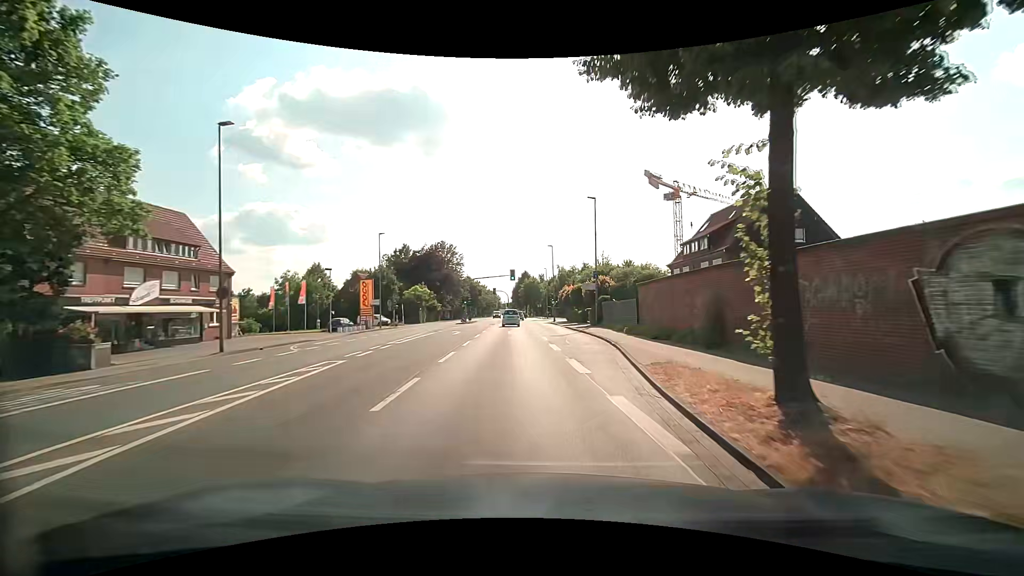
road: secondary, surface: asphalt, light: Day
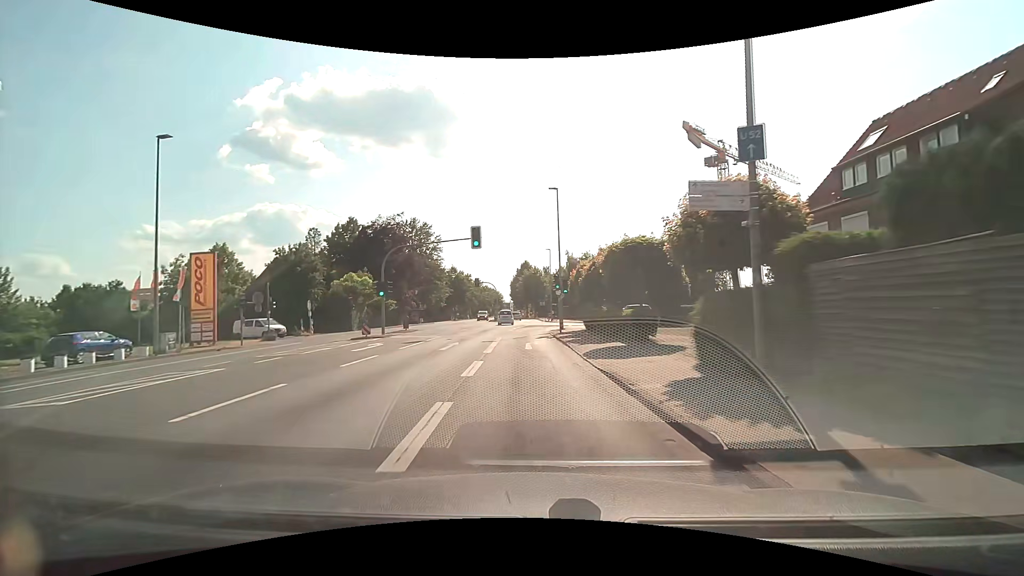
(+1.5, +31.3) m; -1°
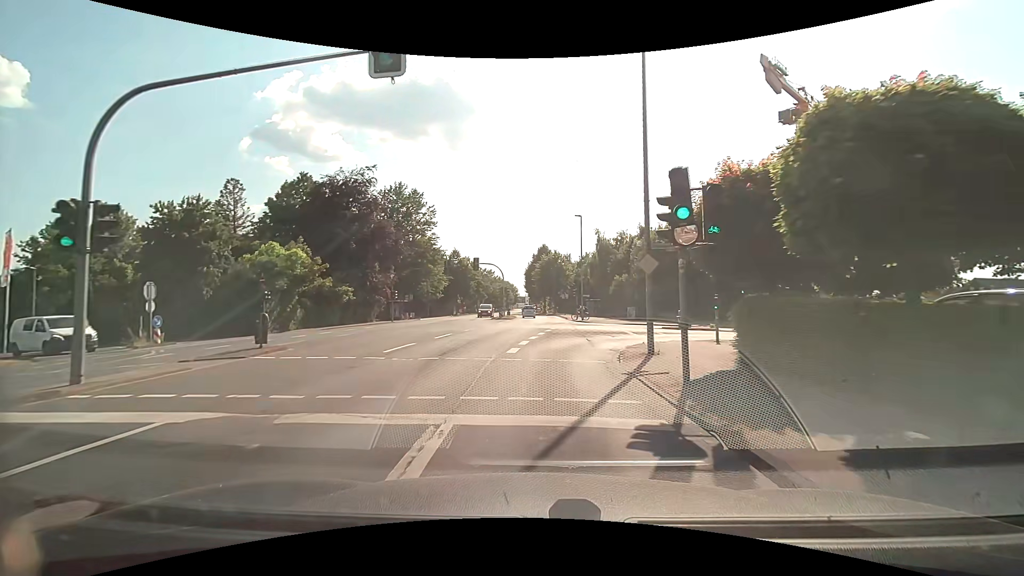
(-0.6, +21.7) m; -2°
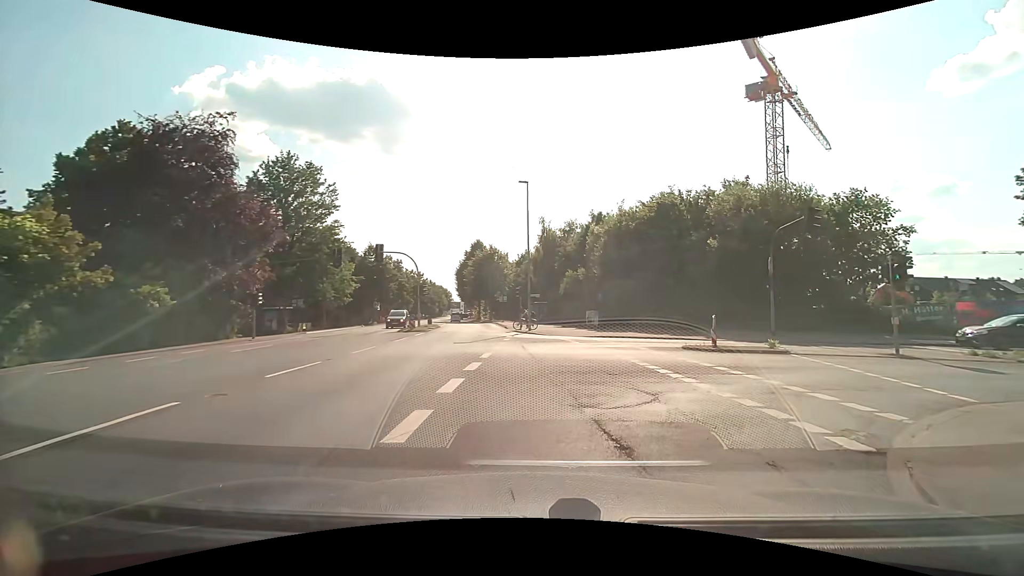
(+0.5, +14.8) m; +8°
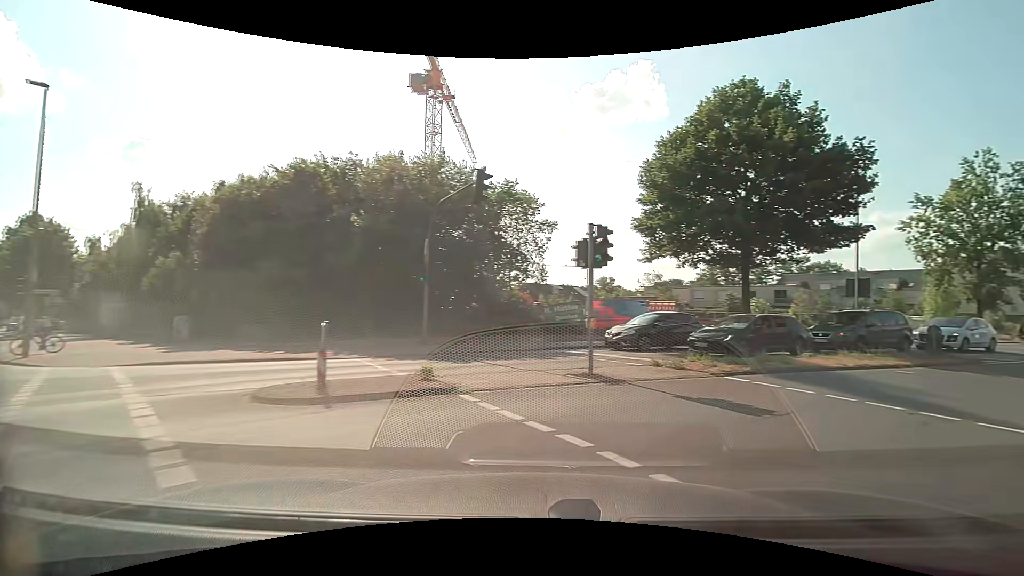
(+2.6, +9.4) m; +35°
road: tertiary
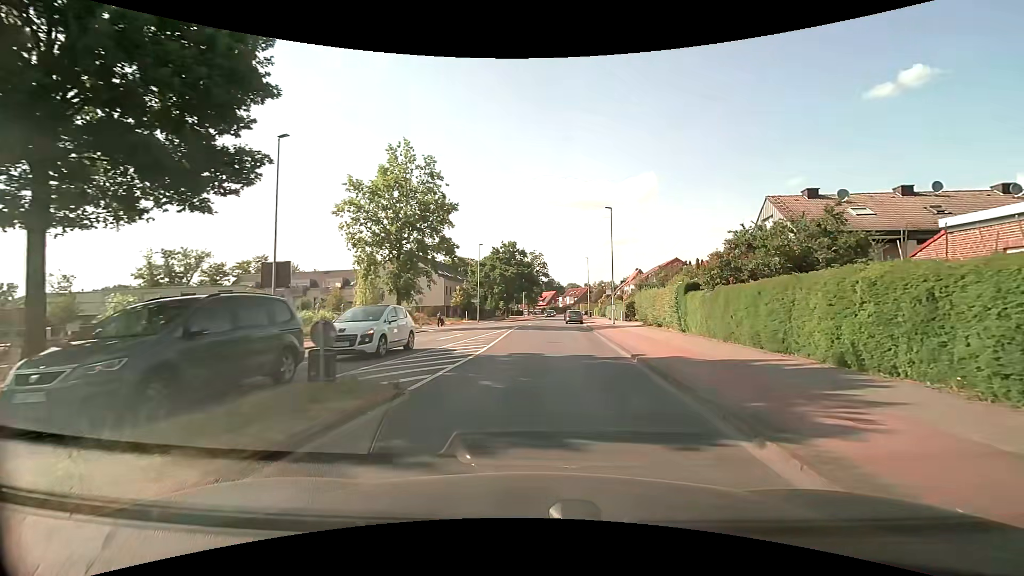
(+8.3, +12.1) m; +57°
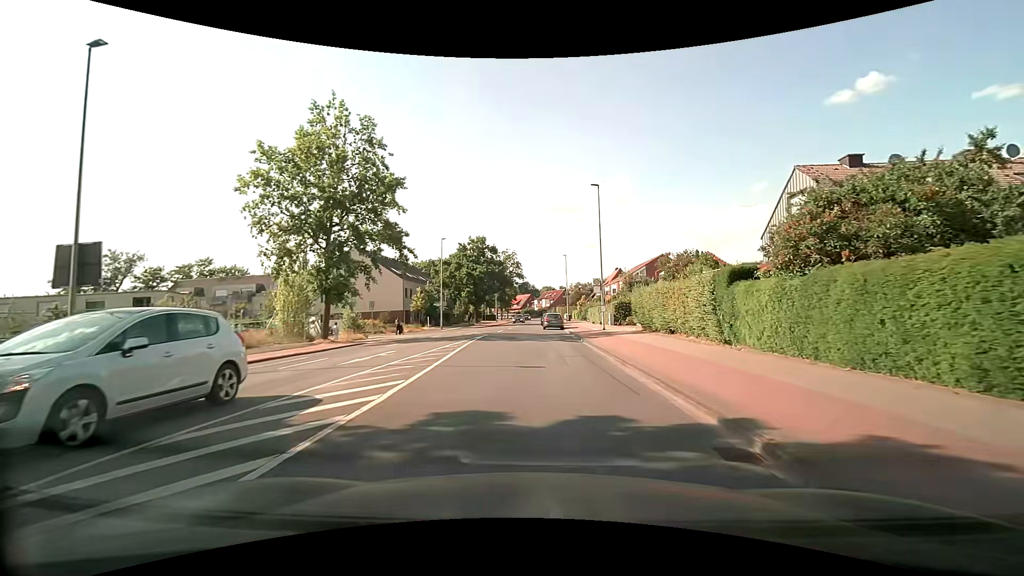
(+0.3, +9.1) m; +3°
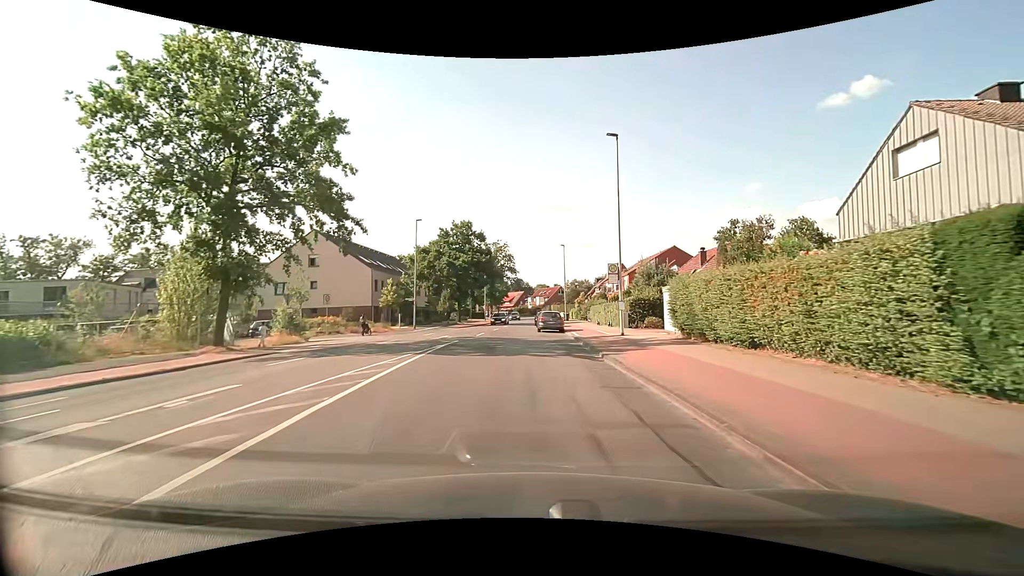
(0.0, +9.9) m; 0°
(0, +10) (-1, +20) (-1, +30) (-1, +40) (-1, +50) (-1, +60) (0, +70) (0, +80) (+1, +90) (+1, +100) m
